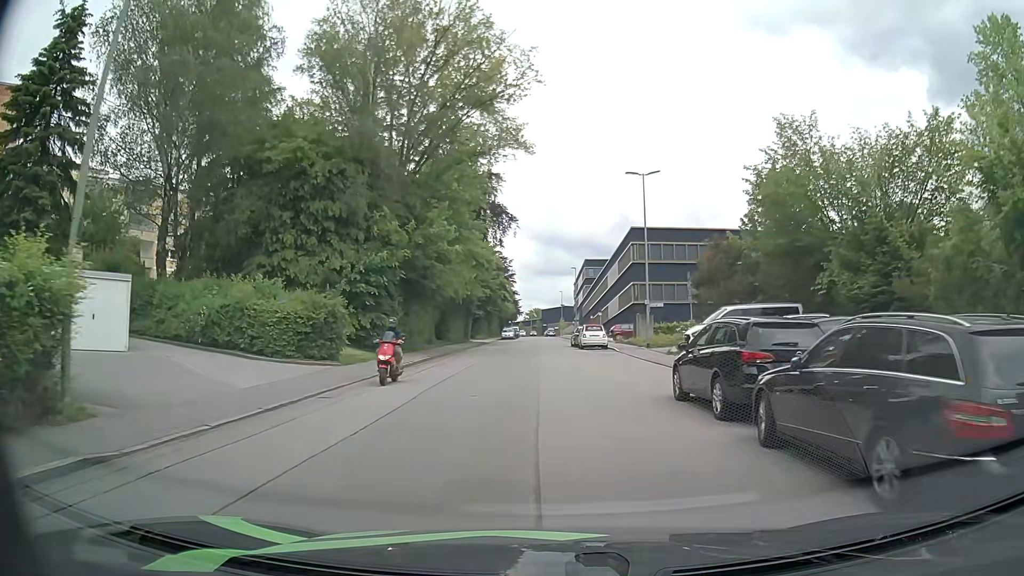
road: residential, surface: asphalt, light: Day
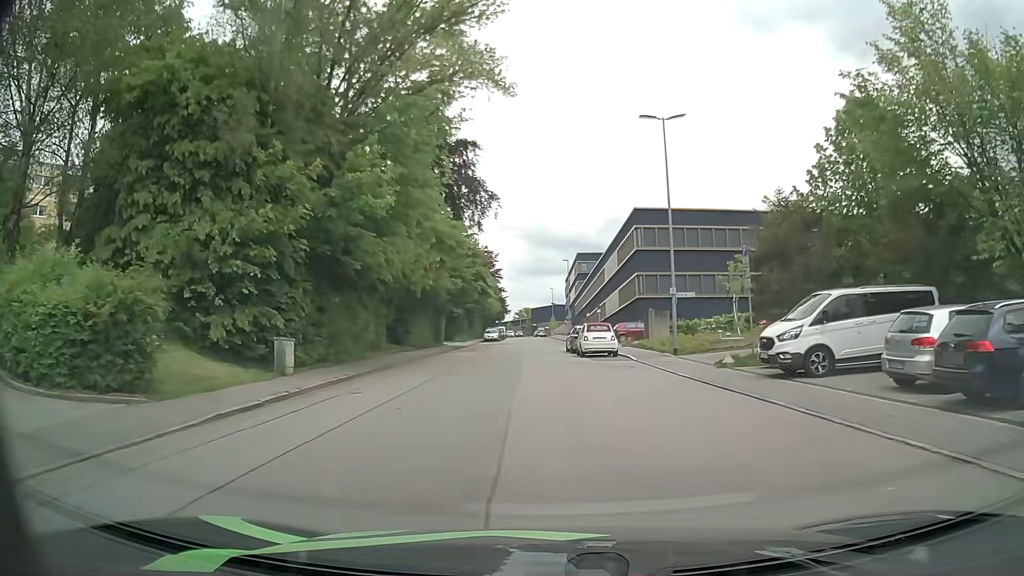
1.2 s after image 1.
(+0.1, +10.9) m; +1°
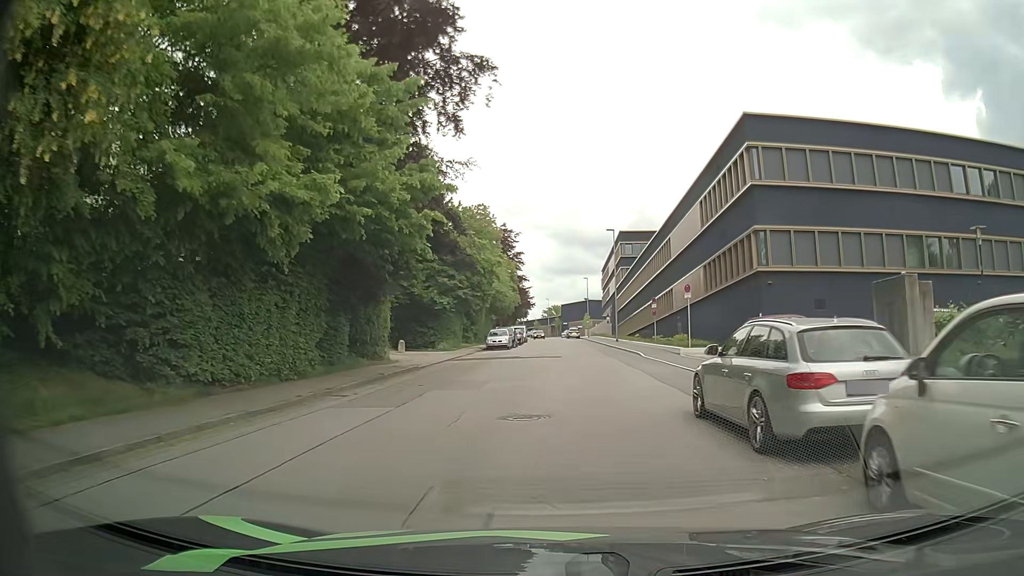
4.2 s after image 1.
(-0.5, +27.4) m; -3°
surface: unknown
(0, +10) (+1, +20) (+1, +30) (+2, +40) (+3, +50) (+3, +60) (+3, +70) (+3, +80) (+2, +90) (+3, +100) m
